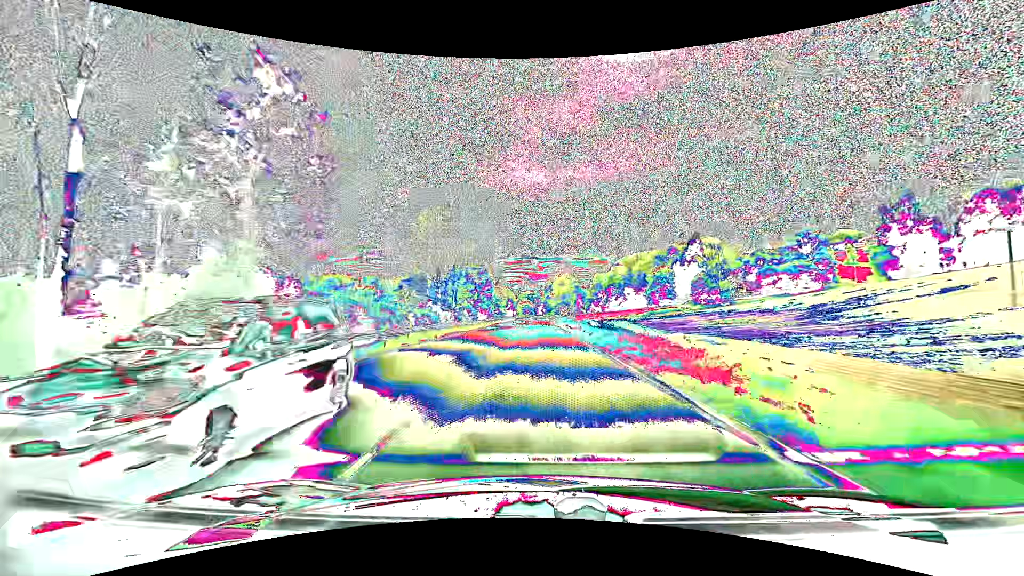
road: primary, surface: asphalt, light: Day
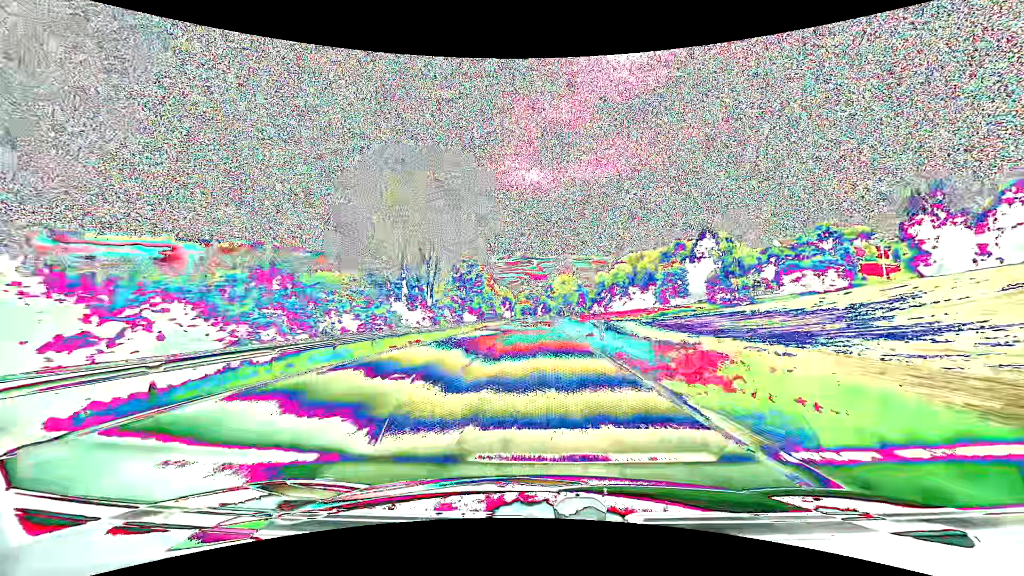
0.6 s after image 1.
(0.0, +13.3) m; 0°
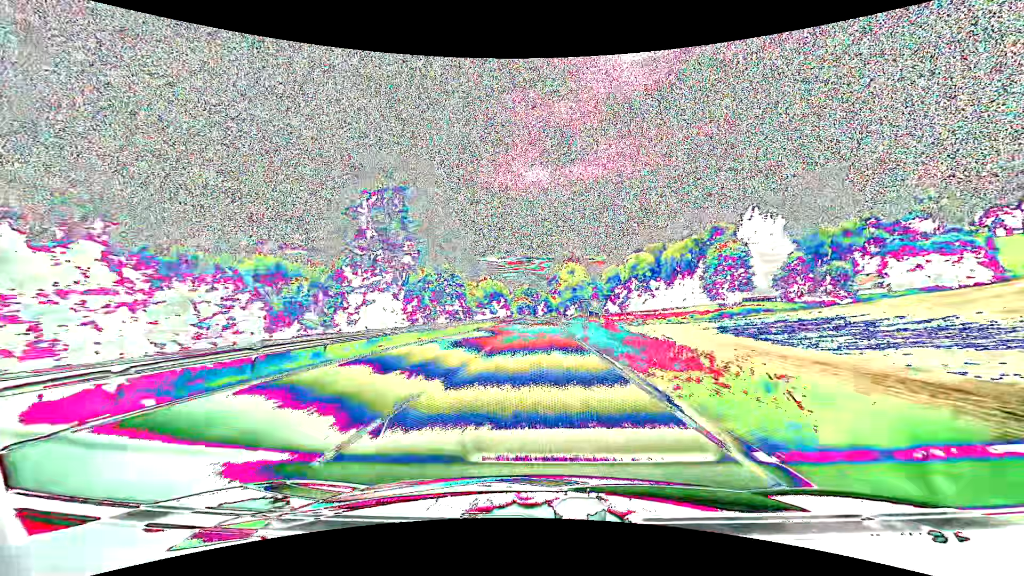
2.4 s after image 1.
(-0.1, +40.8) m; 0°
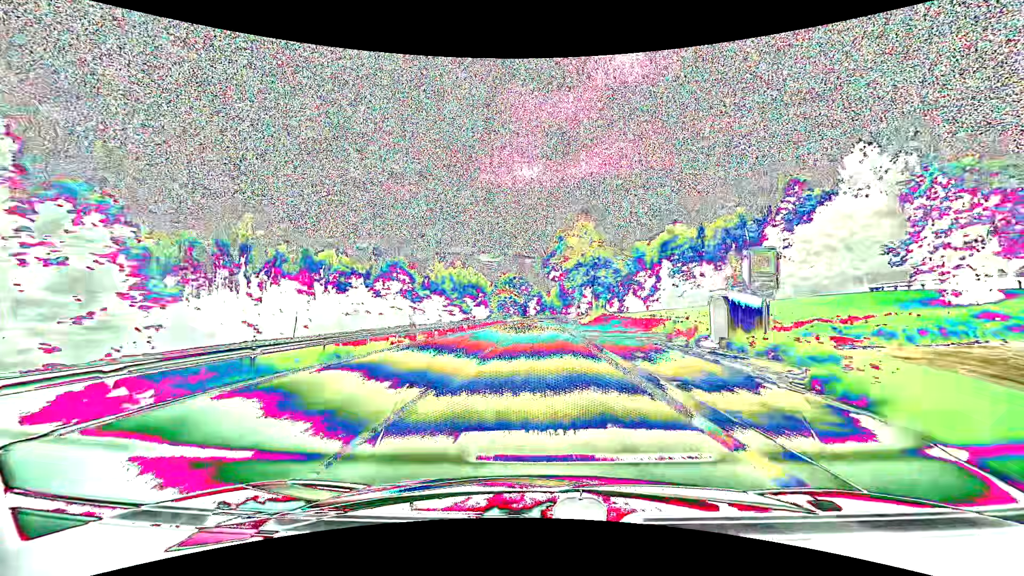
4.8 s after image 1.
(+0.4, +56.5) m; +1°
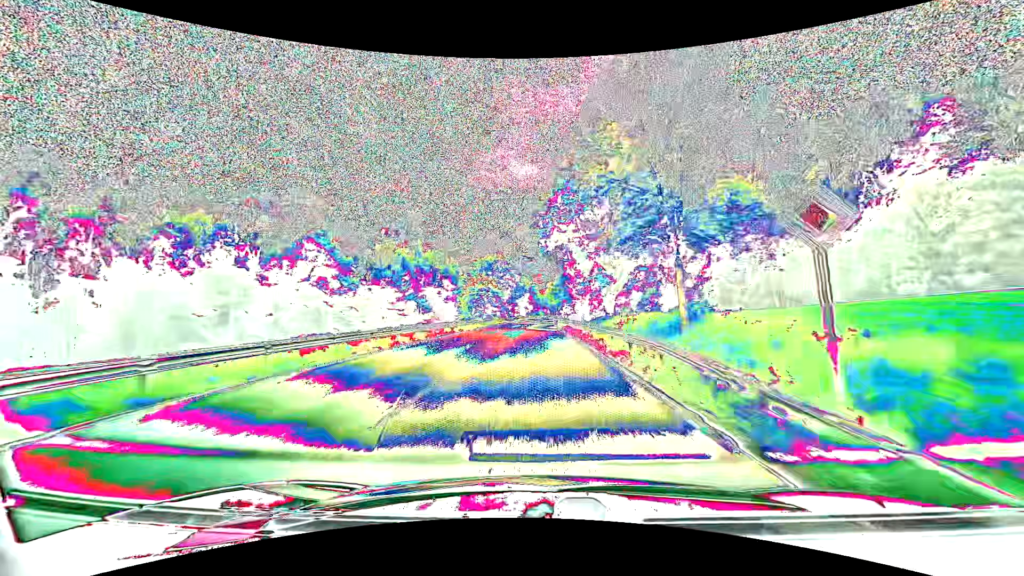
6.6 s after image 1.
(+0.3, +43.4) m; +1°
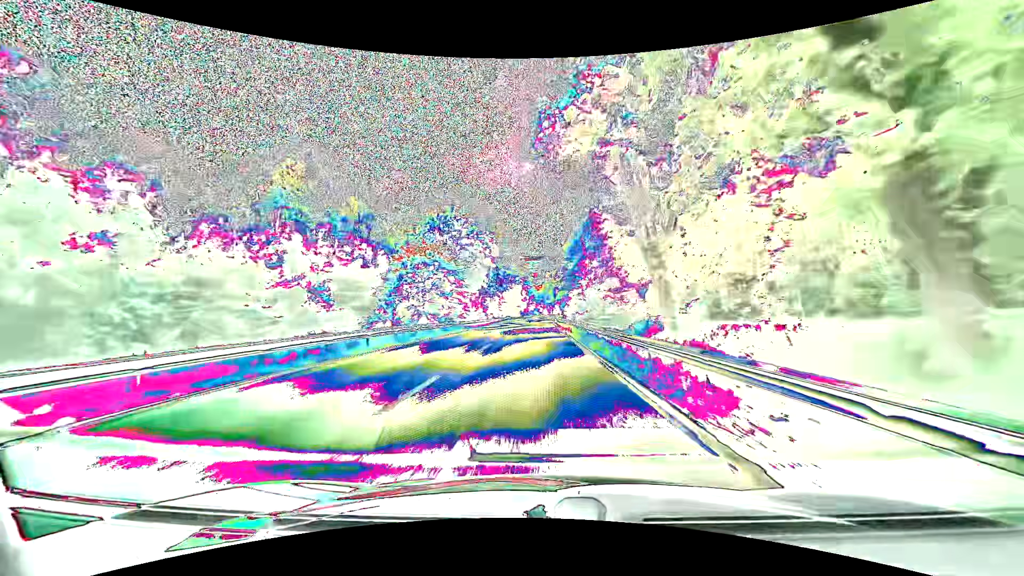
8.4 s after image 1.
(+0.2, +44.1) m; 0°
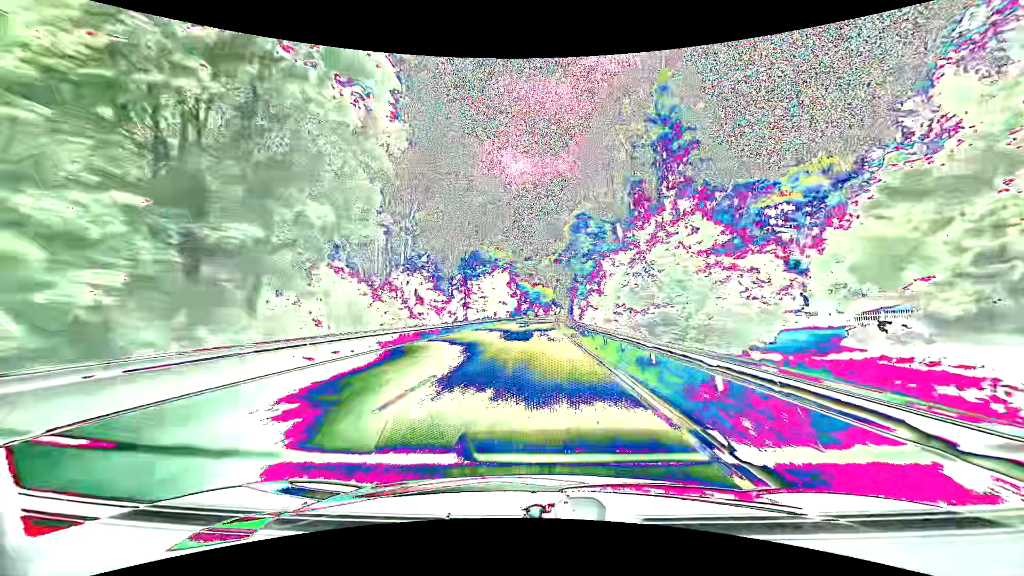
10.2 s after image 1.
(+0.3, +44.9) m; +1°
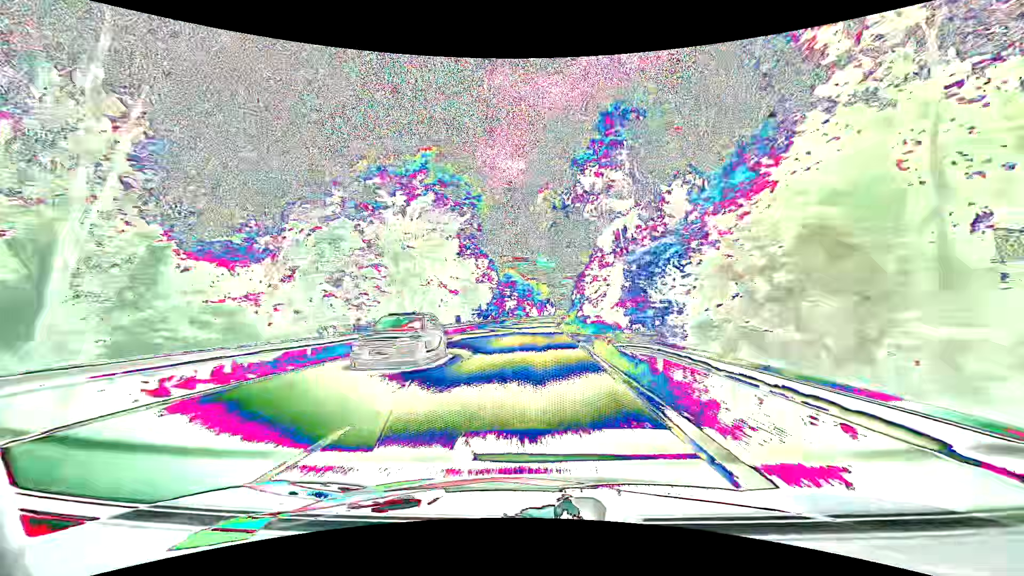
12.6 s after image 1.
(+0.3, +60.9) m; +1°
(0, +10) (0, +20) (0, +30) (0, +40) (0, +50) (+1, +60) (+1, +70) (+1, +80) (+1, +90) (+1, +100) m
